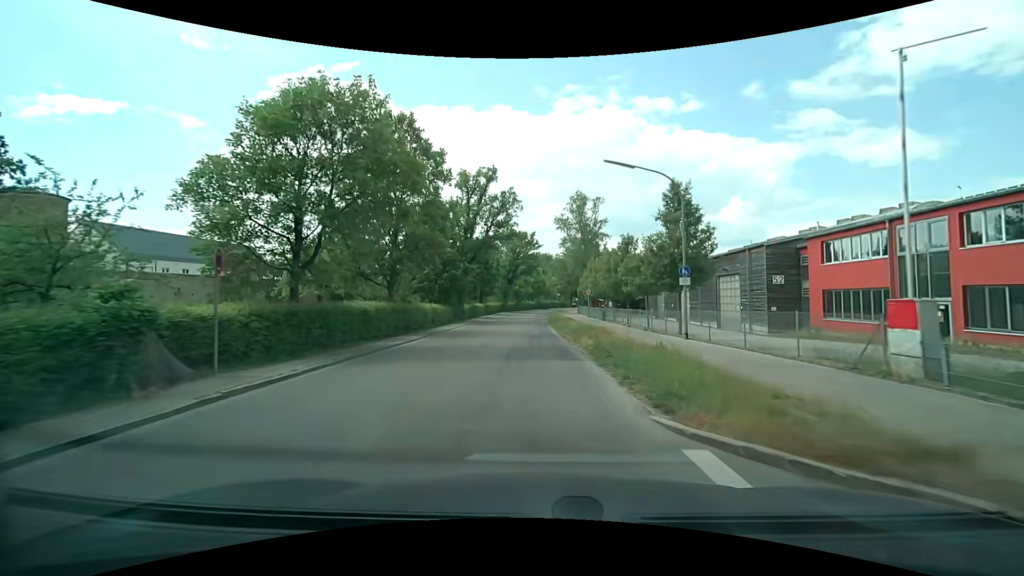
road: secondary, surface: asphalt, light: Day
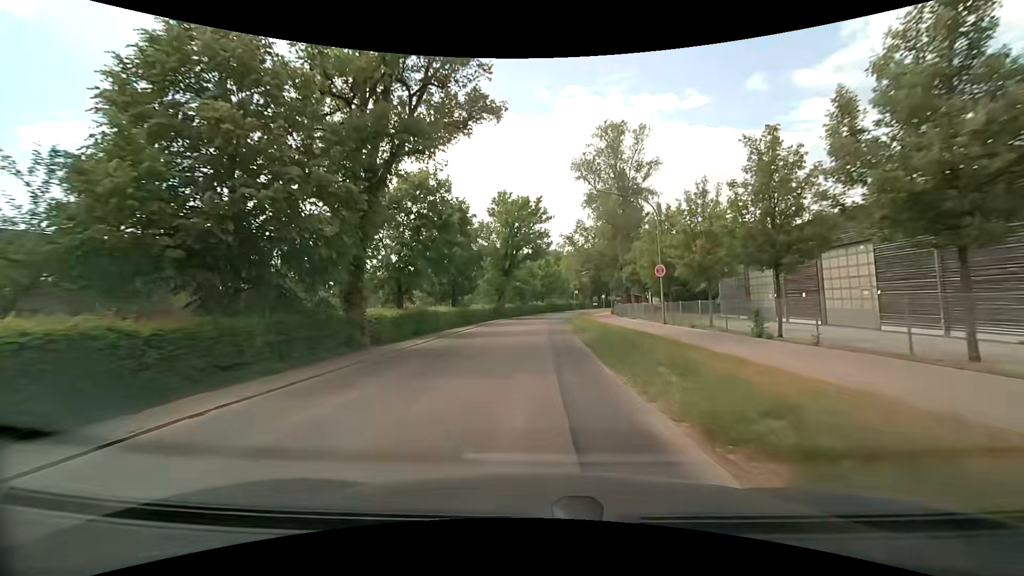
(-0.3, +30.3) m; 0°
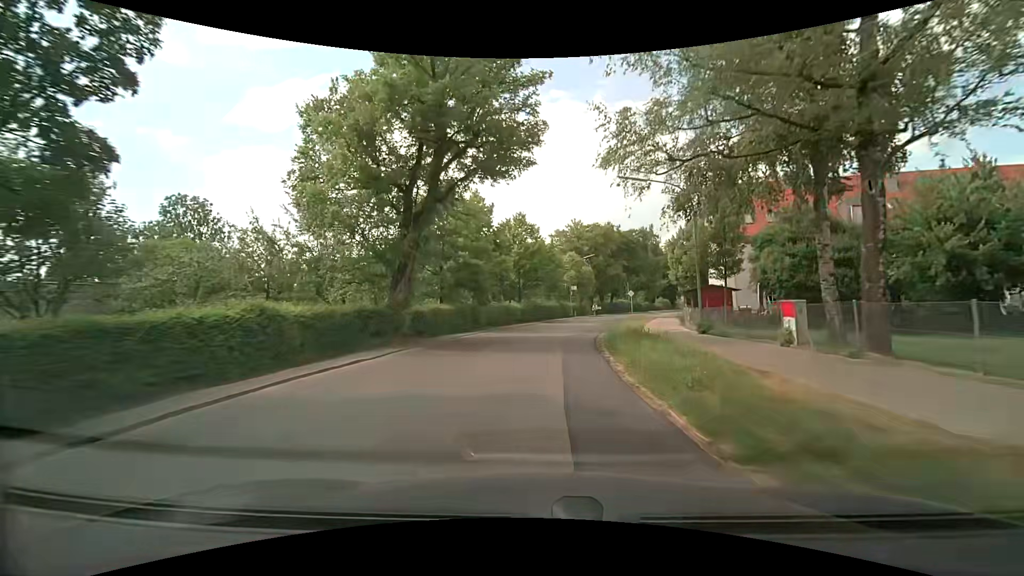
(-0.1, +37.8) m; +1°
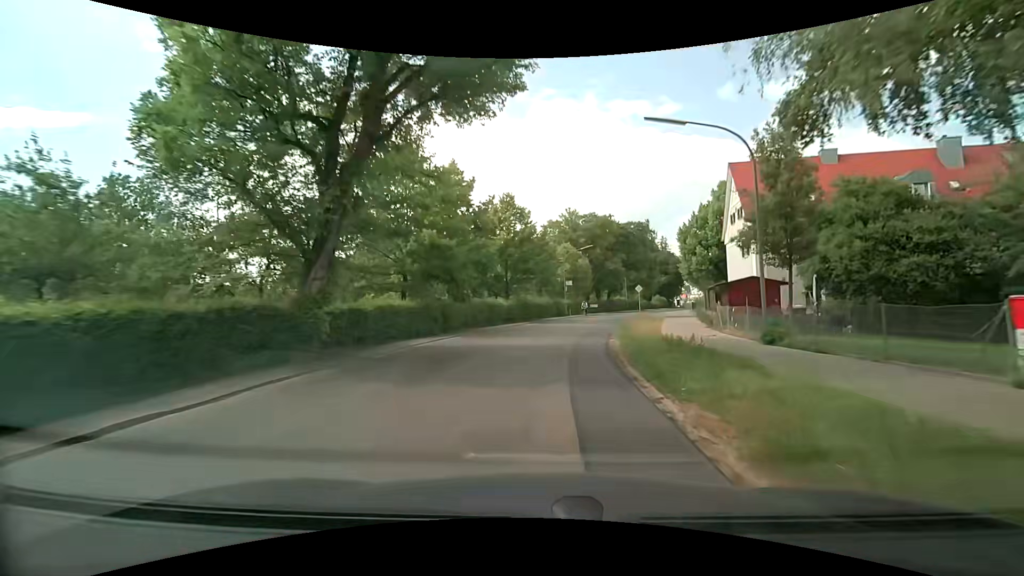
(0.0, +7.2) m; +1°
(0, +10) (+1, +20) (+3, +30) (+5, +40) (+8, +49) (+11, +59) (+14, +68) (+18, +77) (+21, +87) (+25, +96) m
